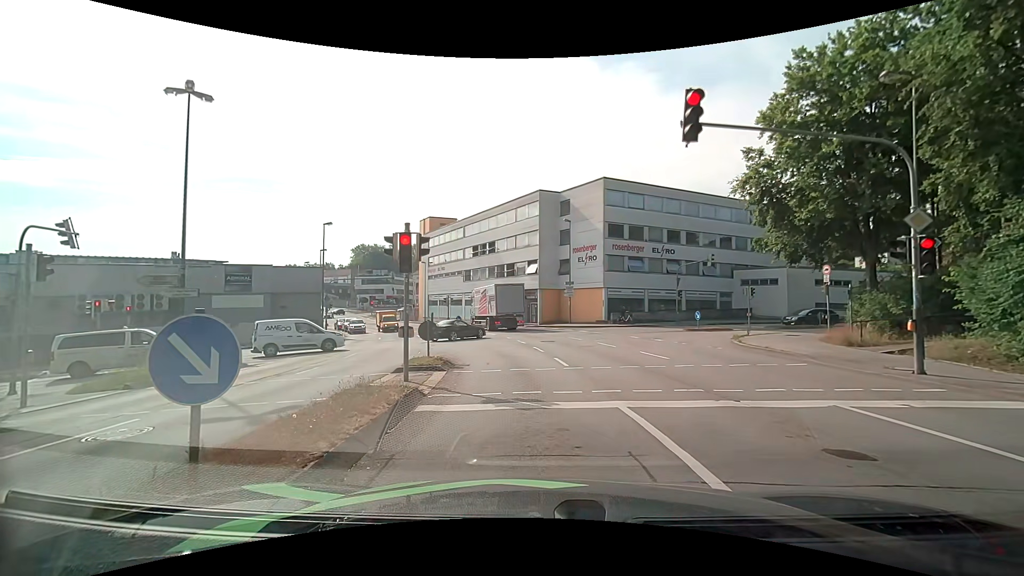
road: tertiary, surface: asphalt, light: Day
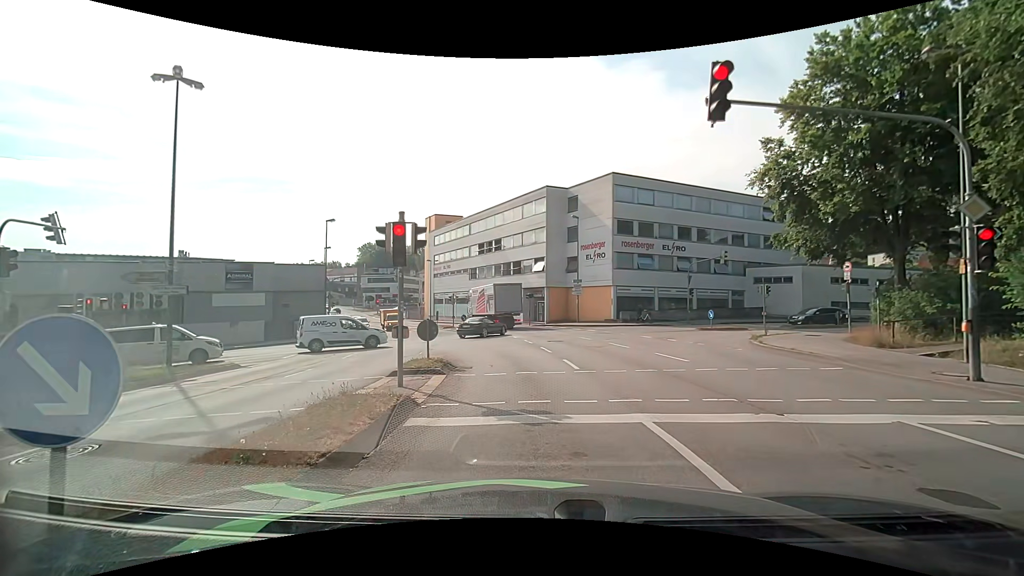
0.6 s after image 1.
(0.0, +1.0) m; +1°
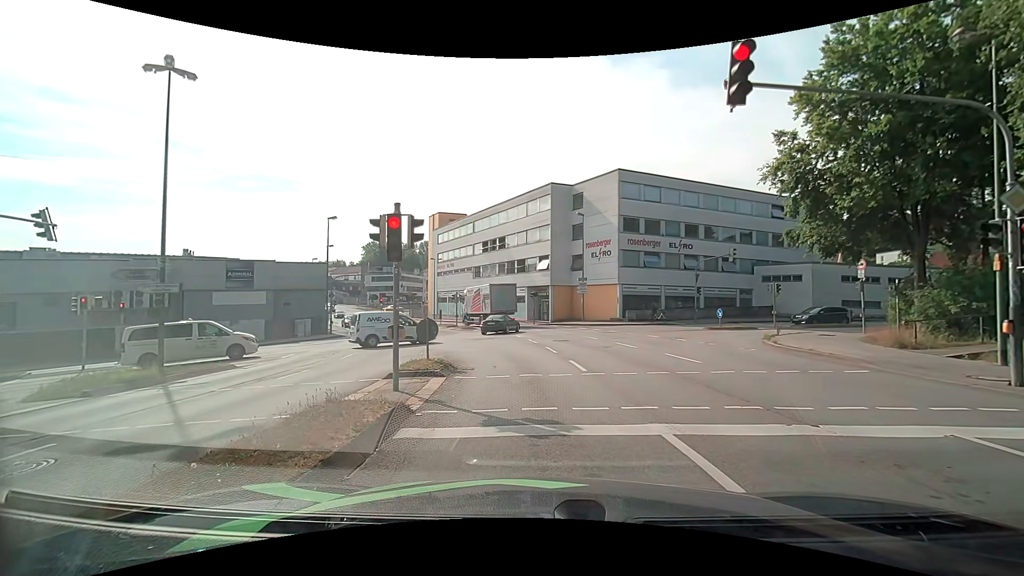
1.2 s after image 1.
(0.0, +0.6) m; 0°
(-1, +10) (-2, +20) (-5, +29) (-14, +30) (-23, +26) (-32, +20) (-40, +15) (-48, +9) (-57, +4) (-65, -2) m
